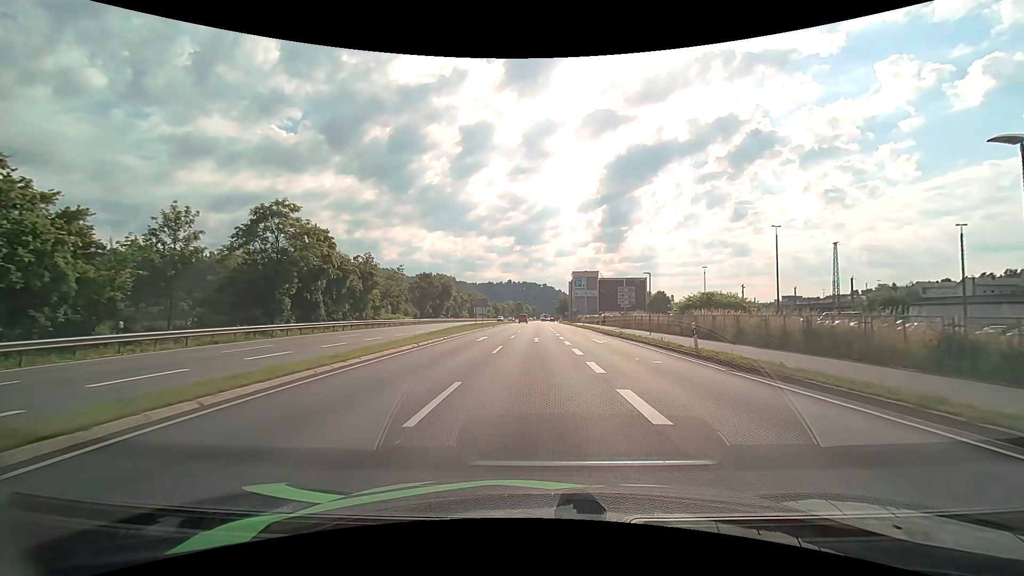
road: primary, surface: asphalt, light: Day
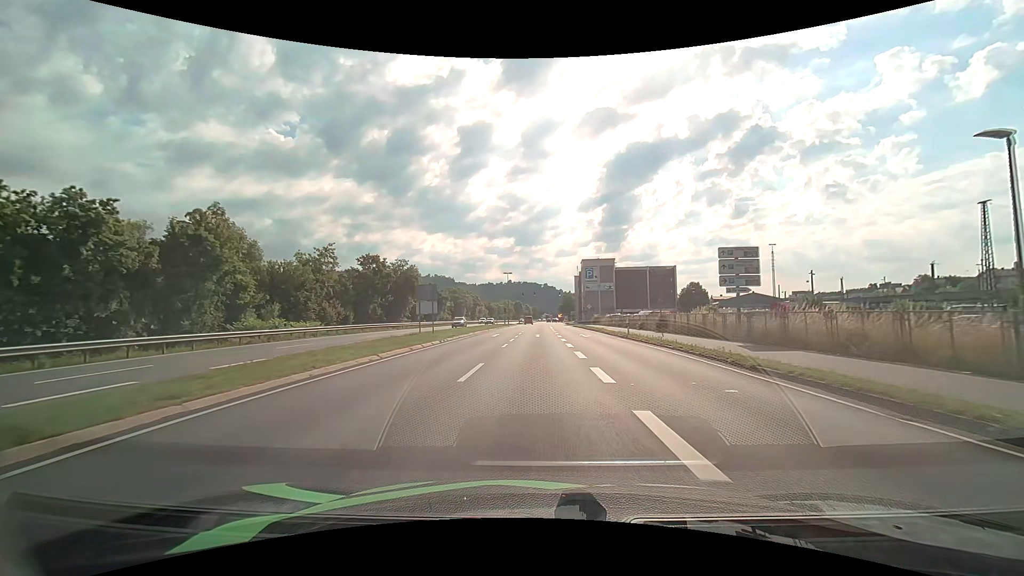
(0.0, +31.7) m; 0°
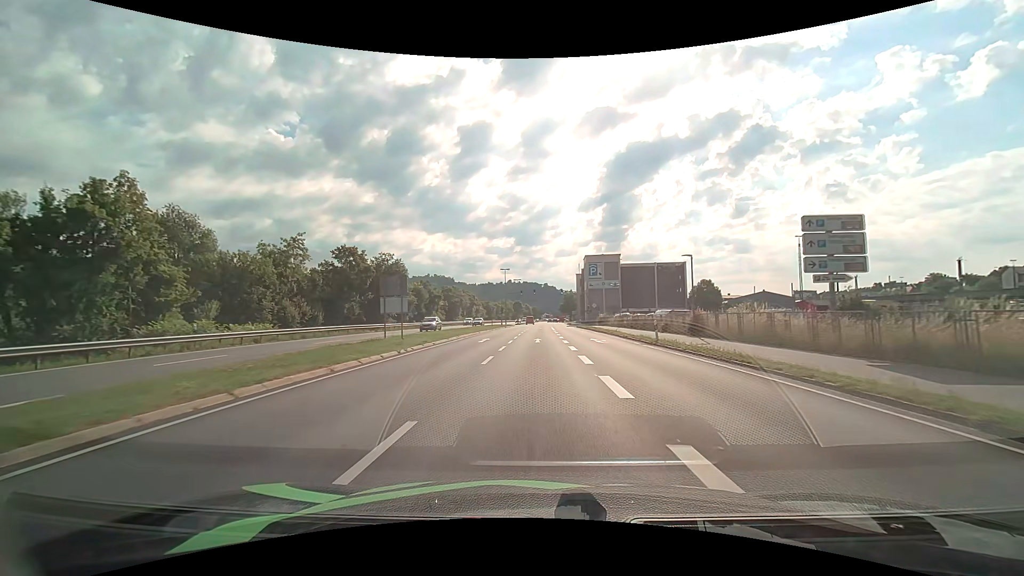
(0.0, +8.0) m; 0°
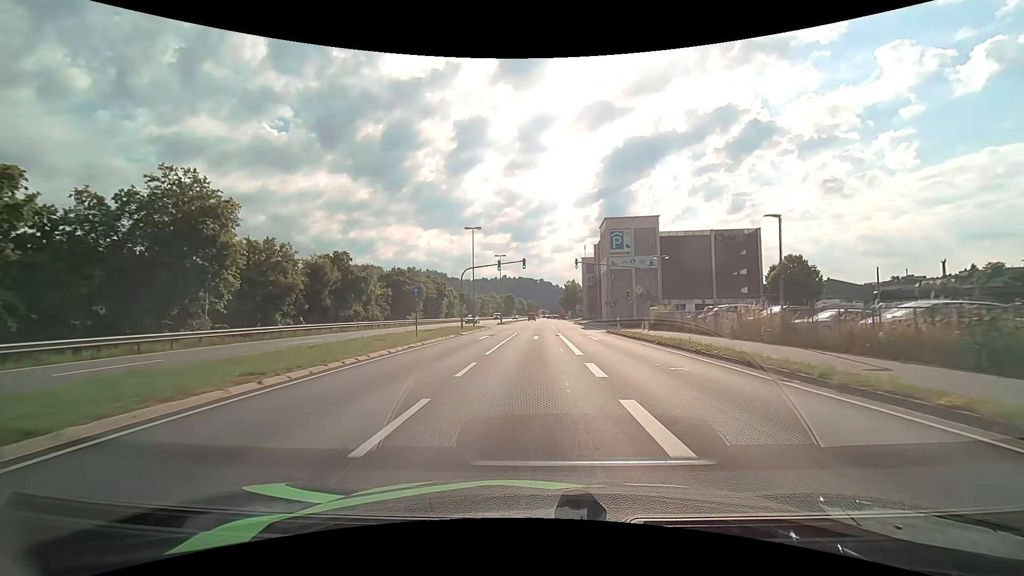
(+0.2, +39.4) m; +1°
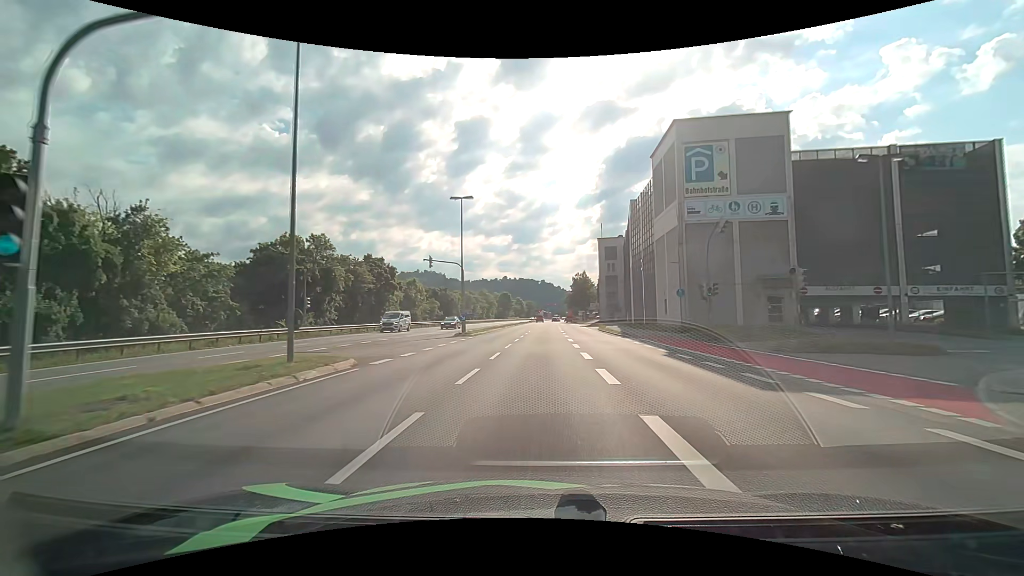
(+0.1, +37.4) m; 0°
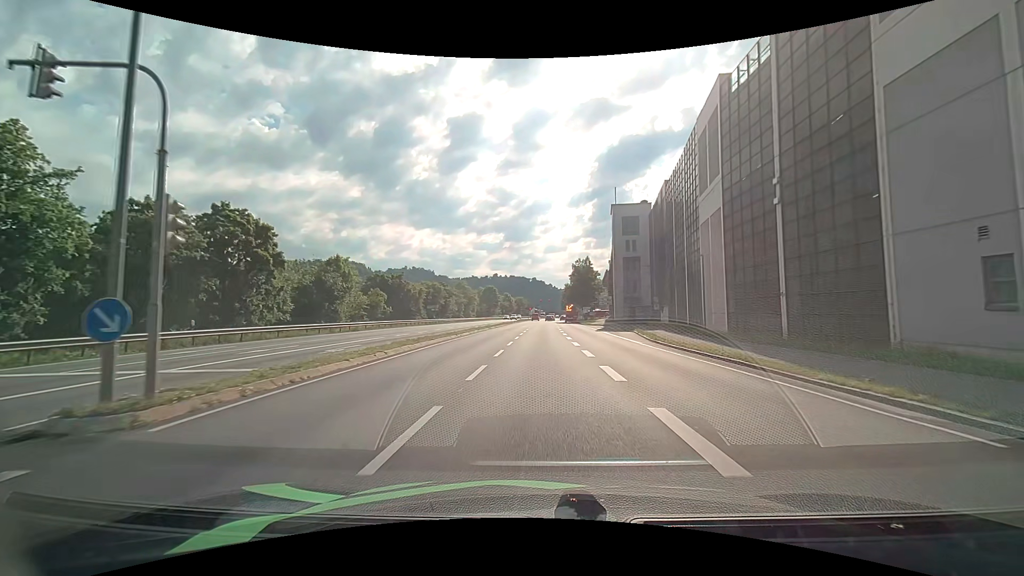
(+0.2, +29.6) m; +1°
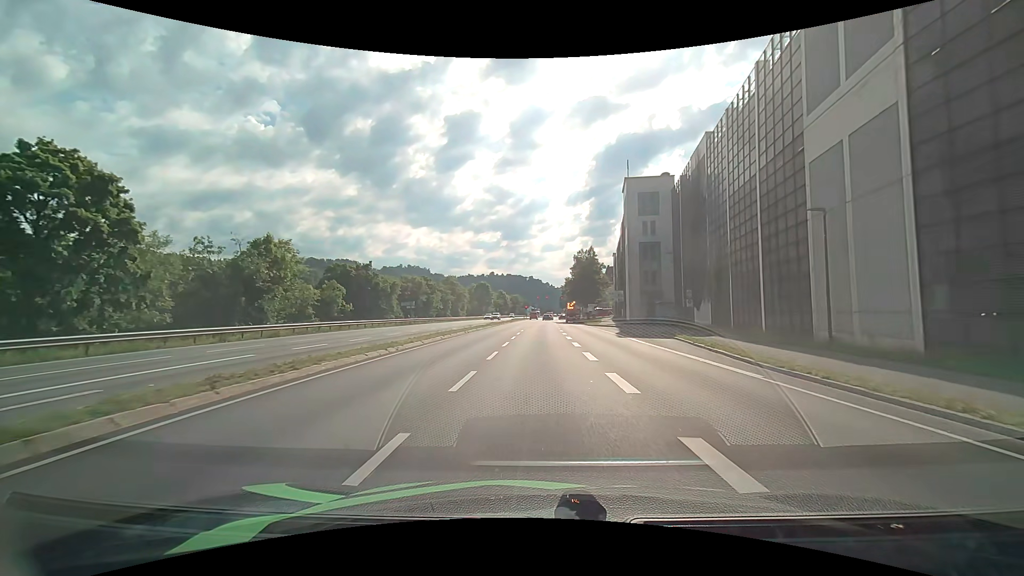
(+0.1, +13.6) m; 0°
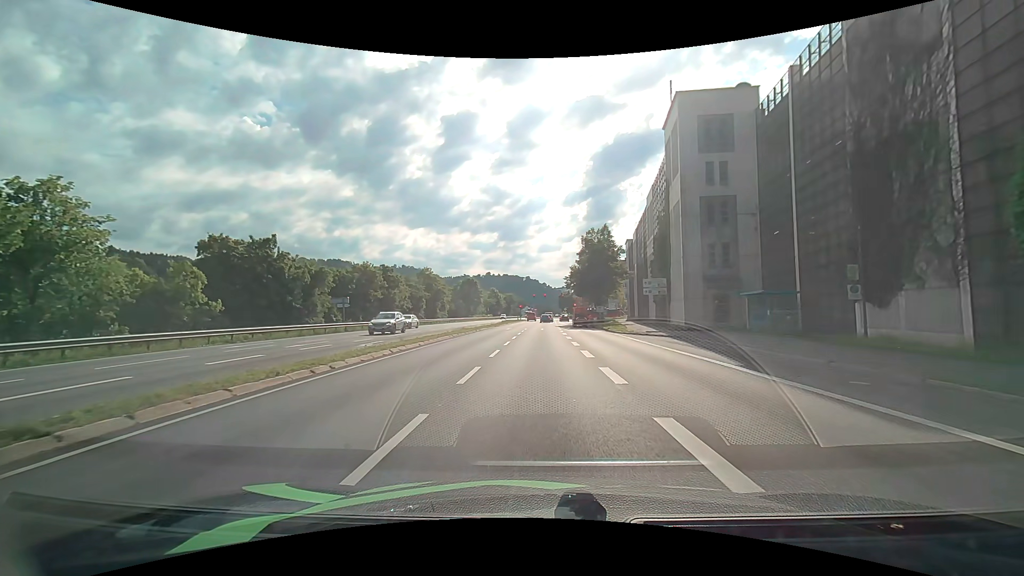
(+0.1, +22.6) m; 0°
(0, +10) (0, +20) (0, +30) (+1, +40) (+1, +50) (+1, +60) (+1, +70) (+2, +80) (+2, +90) (+3, +100) m
